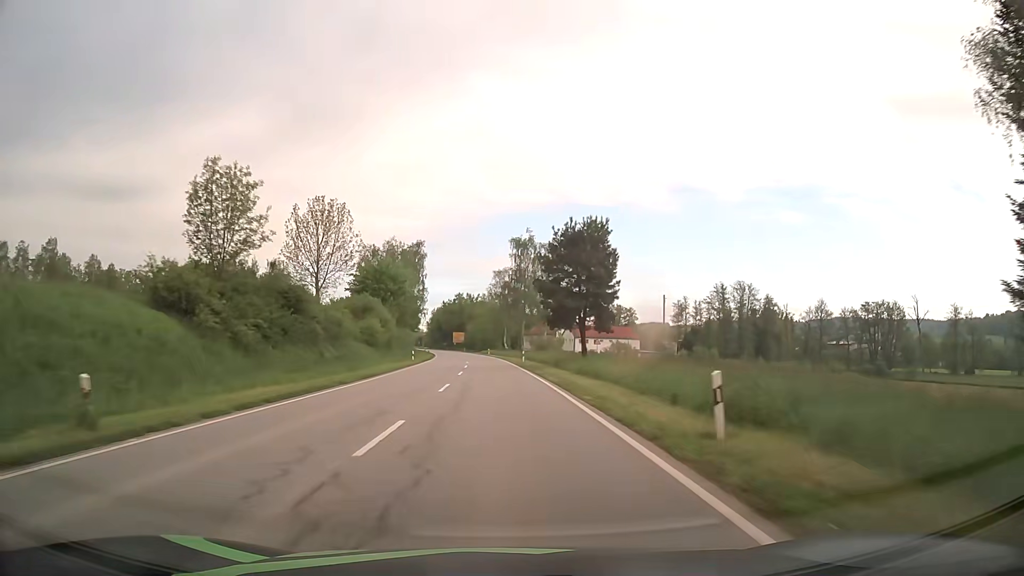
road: secondary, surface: asphalt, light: Day
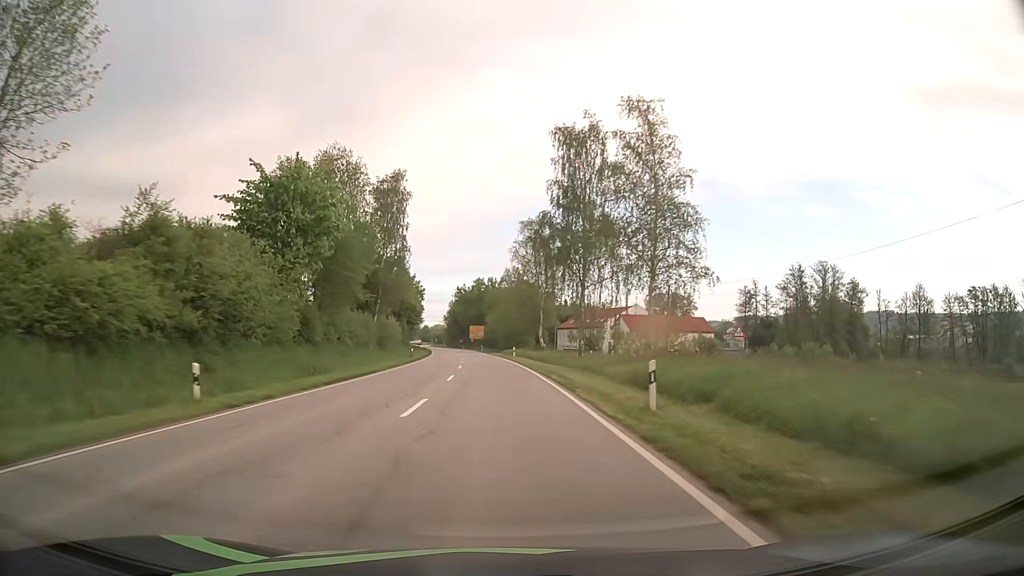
(-0.9, +44.2) m; -3°
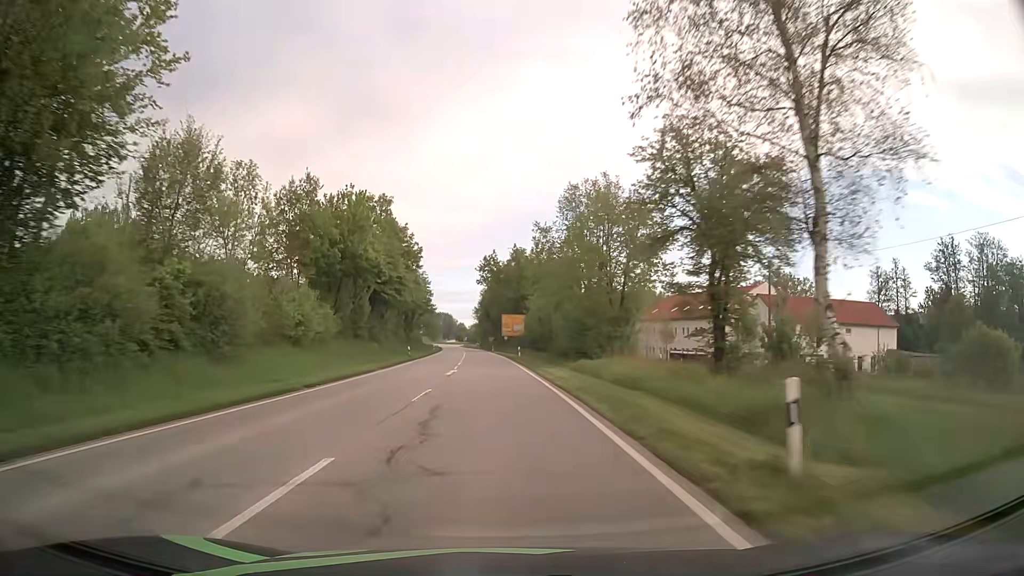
(-1.5, +57.1) m; -3°
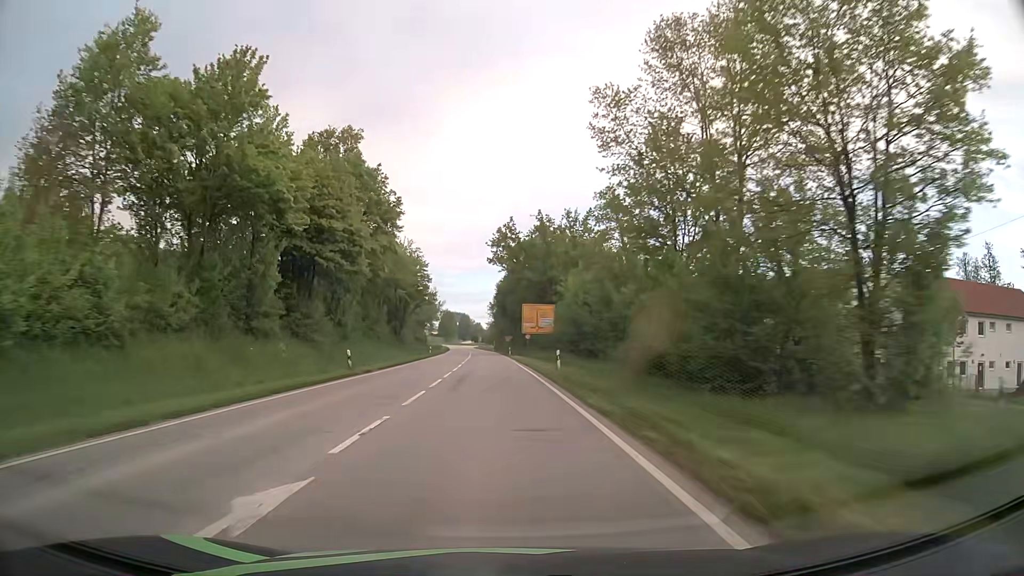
(-0.4, +27.4) m; -2°
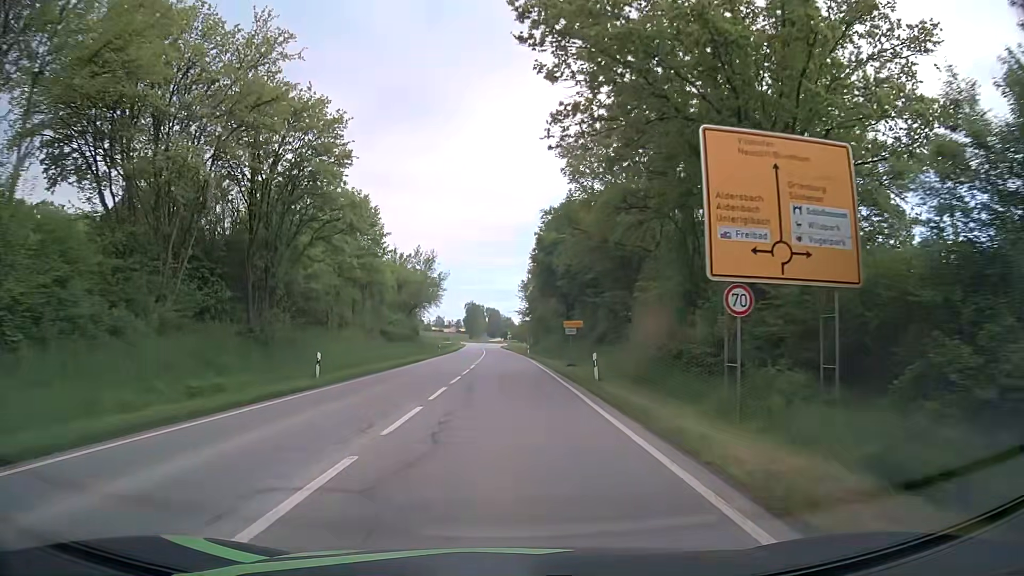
(-1.2, +57.4) m; -3°
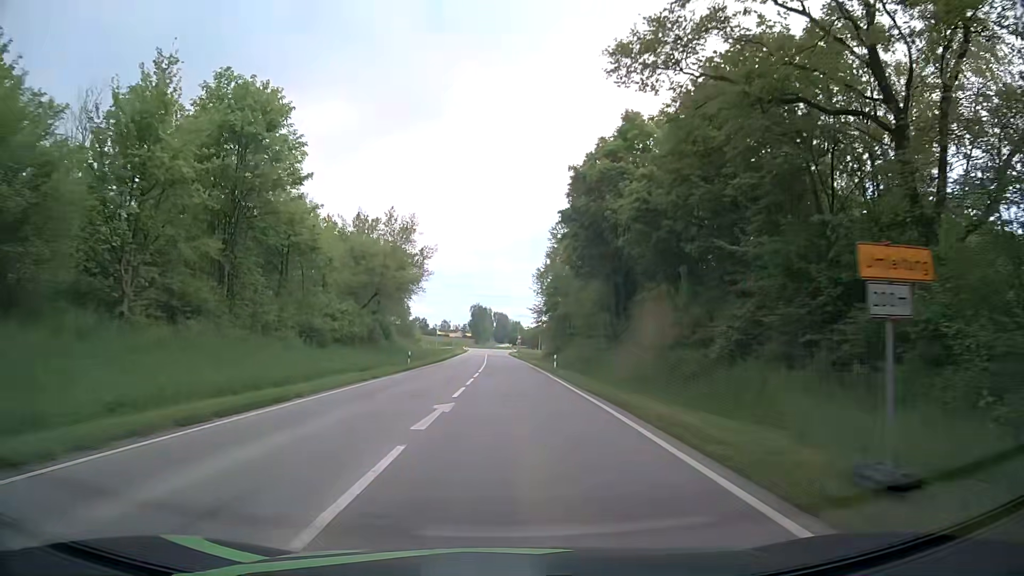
(-0.2, +28.7) m; -1°
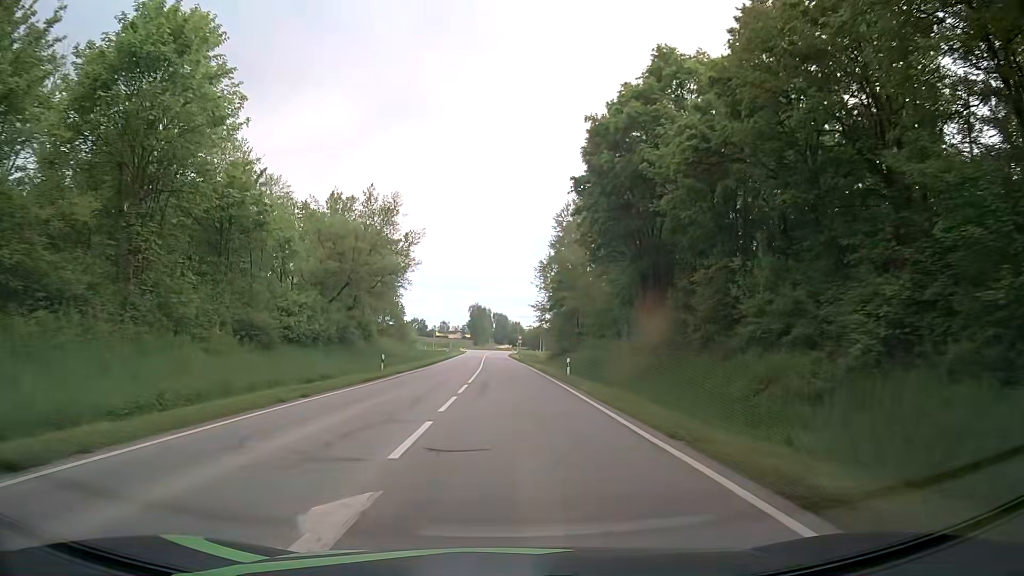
(+0.1, +9.6) m; +1°
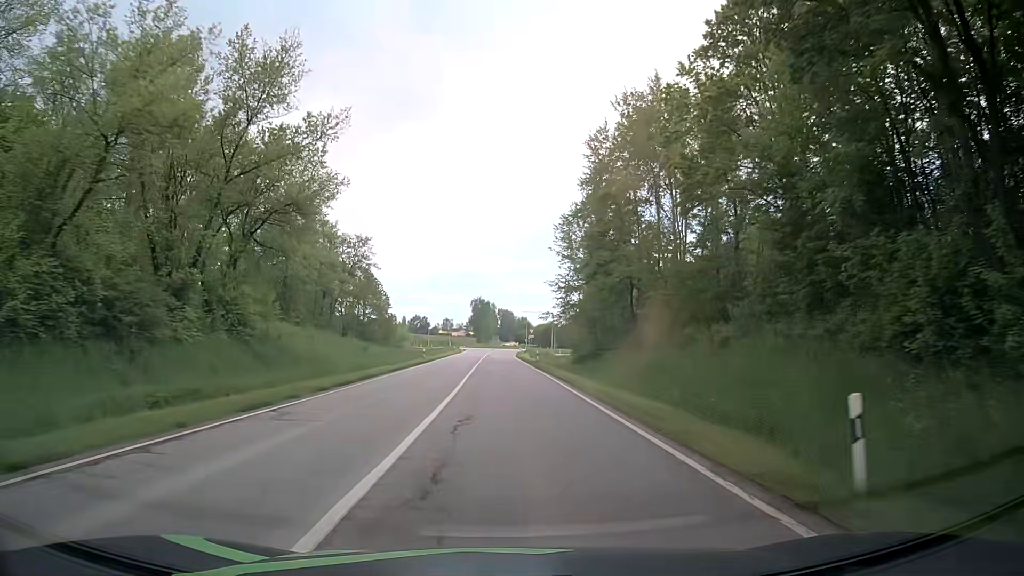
(-0.2, +28.9) m; -1°
(0, +10) (0, +20) (0, +30) (0, +40) (0, +50) (0, +60) (0, +70) (0, +80) (0, +90) (0, +100) m
